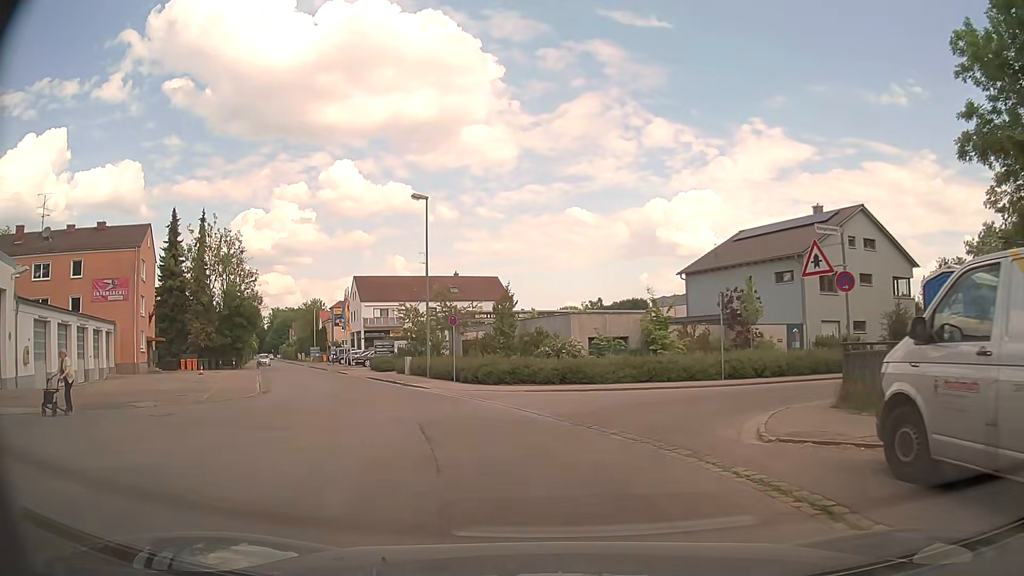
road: residential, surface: asphalt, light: Day
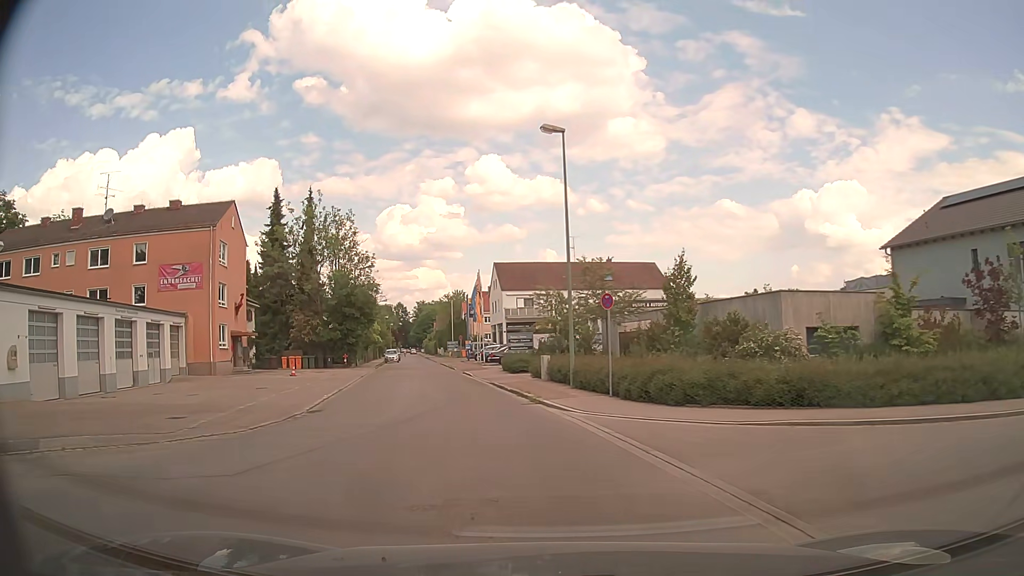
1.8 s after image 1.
(-0.9, +9.8) m; -12°
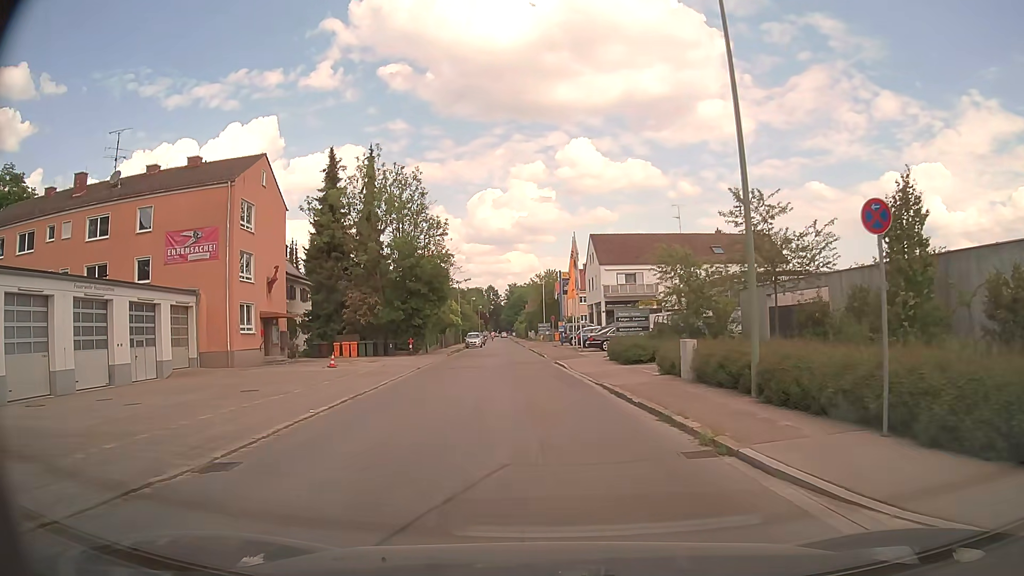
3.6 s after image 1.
(-1.0, +10.2) m; -9°
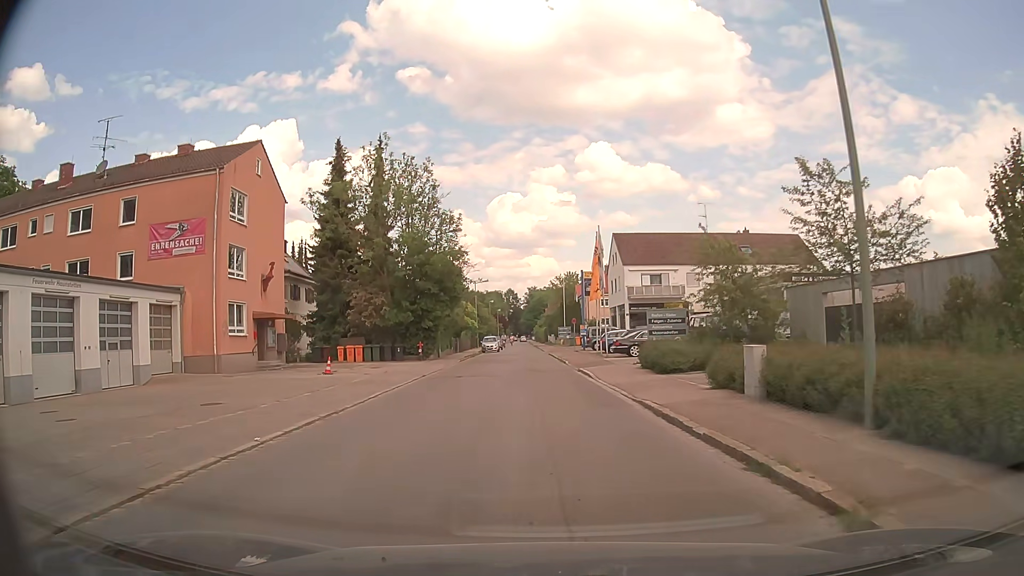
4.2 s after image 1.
(-0.1, +3.7) m; -2°
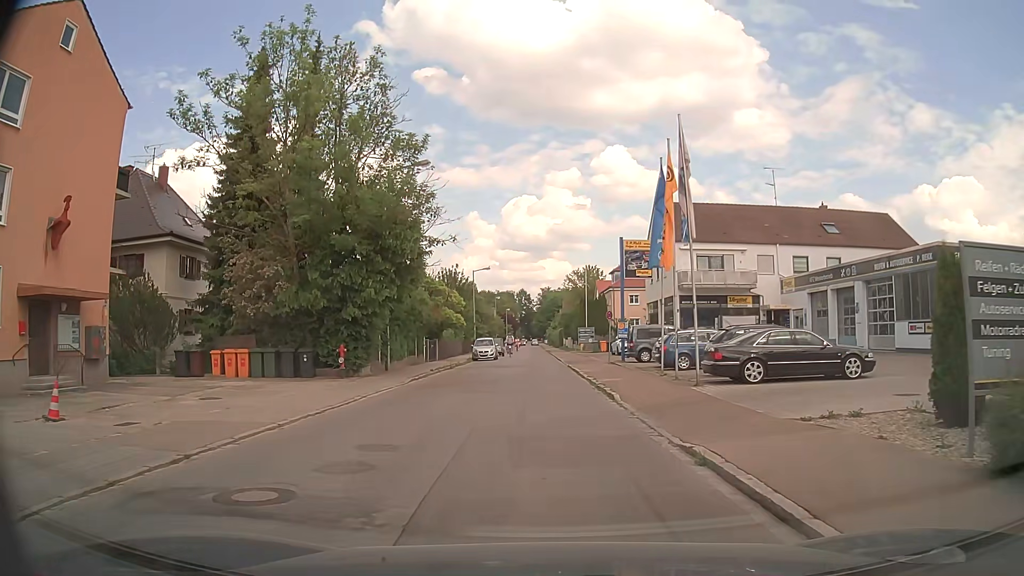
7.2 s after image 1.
(-0.3, +19.2) m; -1°
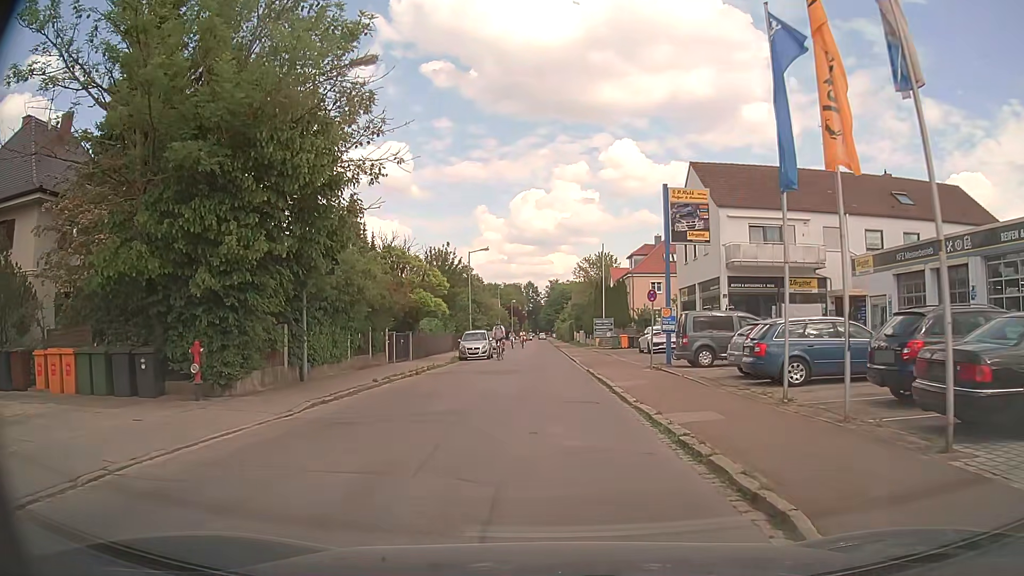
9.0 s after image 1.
(0.0, +11.0) m; 0°
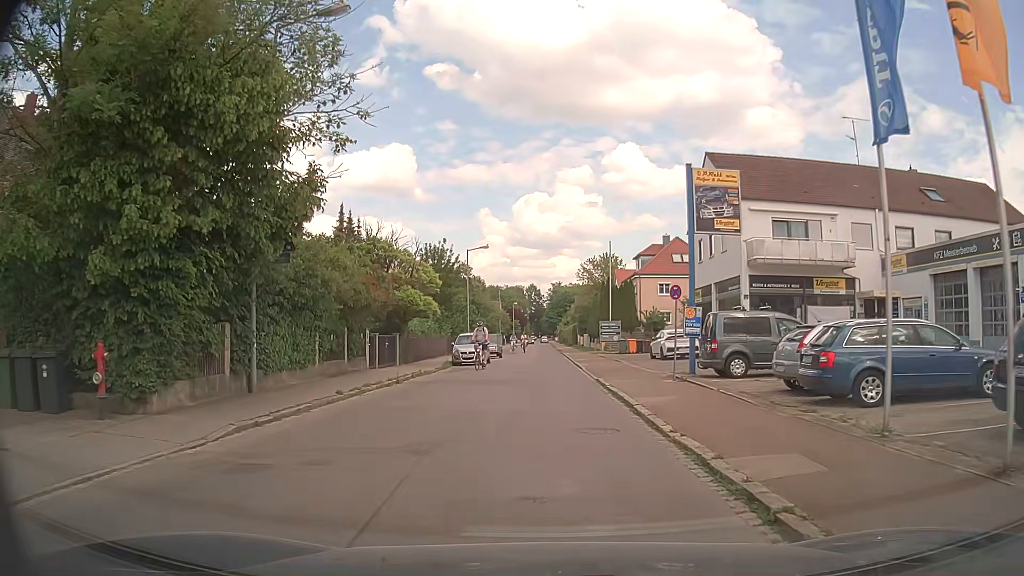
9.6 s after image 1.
(0.0, +3.5) m; -1°
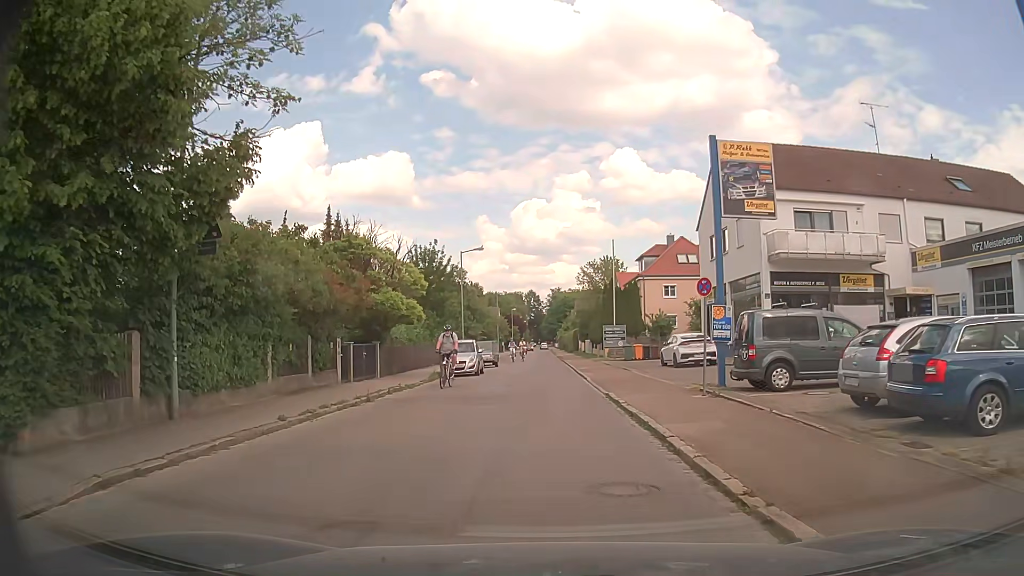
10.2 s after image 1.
(0.0, +3.5) m; +1°
(0, +10) (0, +20) (0, +30) (-1, +40) (-1, +50) (-1, +60) (-1, +70) (-2, +80) (-2, +90) (-2, +100) m
